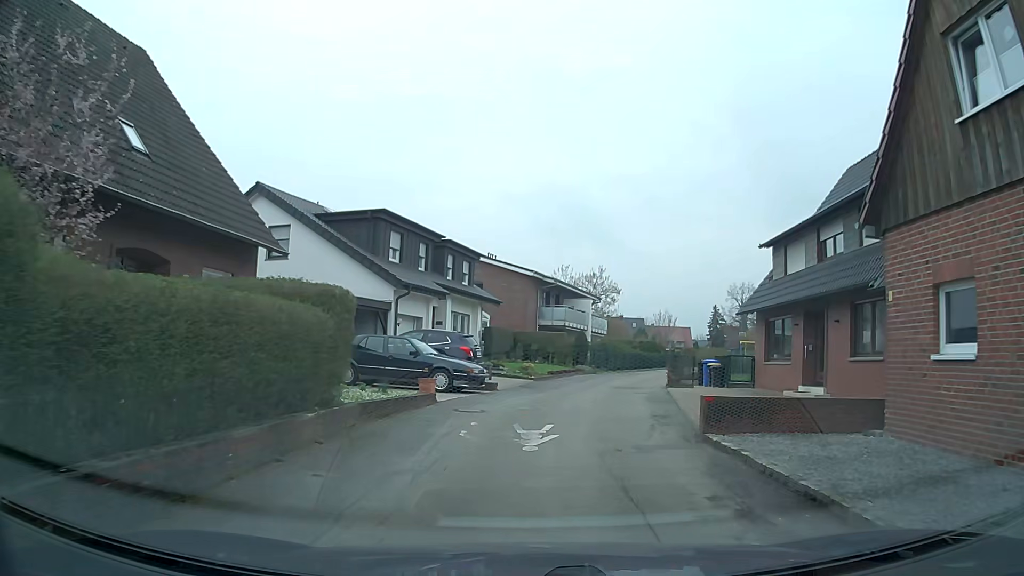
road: residential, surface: asphalt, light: Day
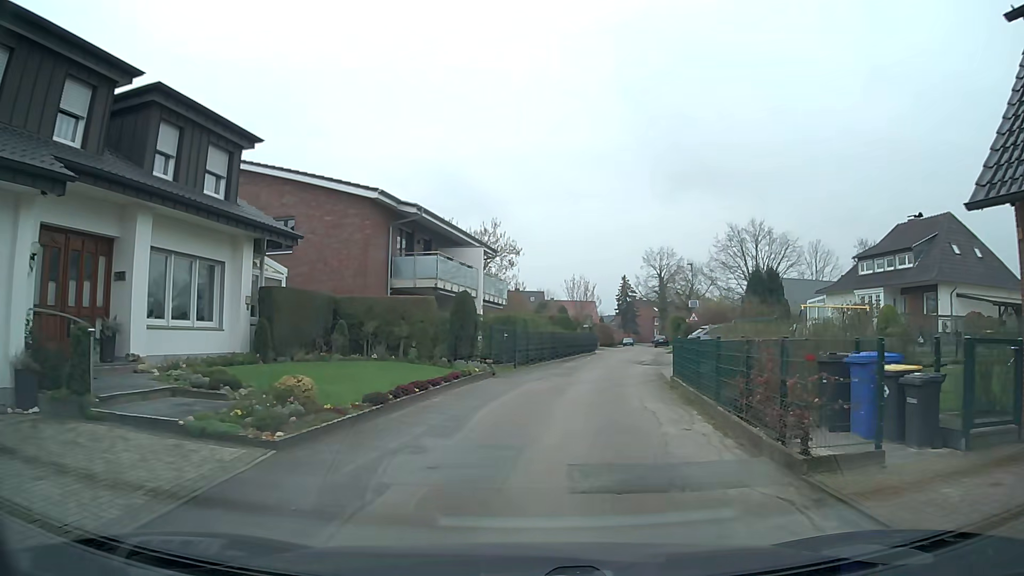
(+1.6, +19.6) m; +9°
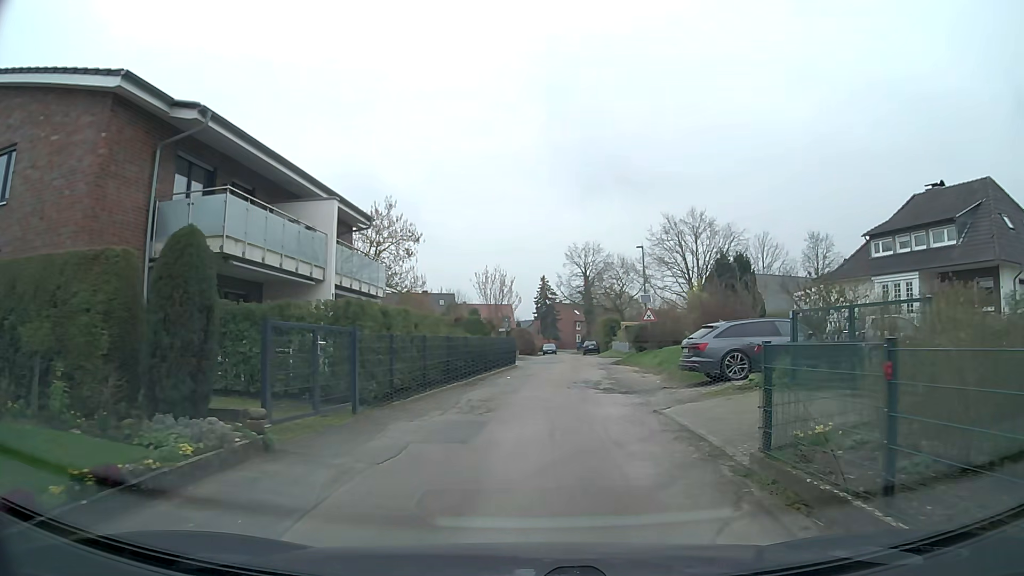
(+0.7, +12.6) m; +7°
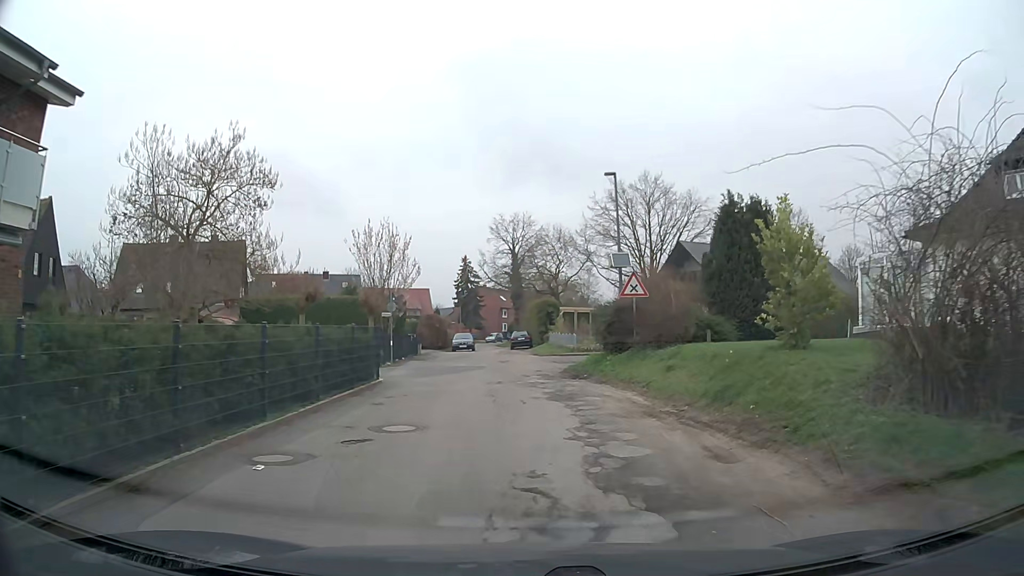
(+1.2, +16.2) m; +7°
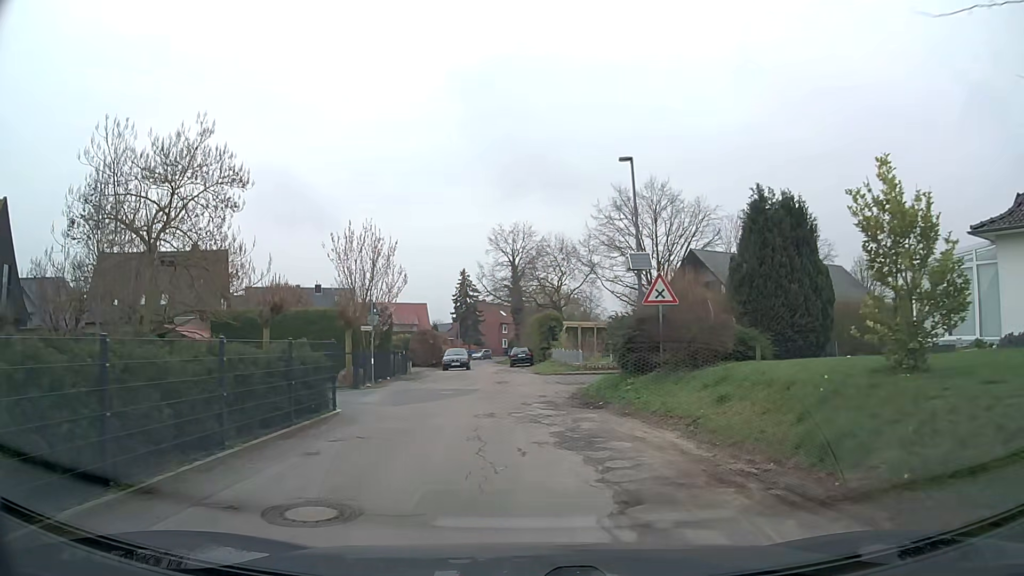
(0.0, +3.8) m; -2°
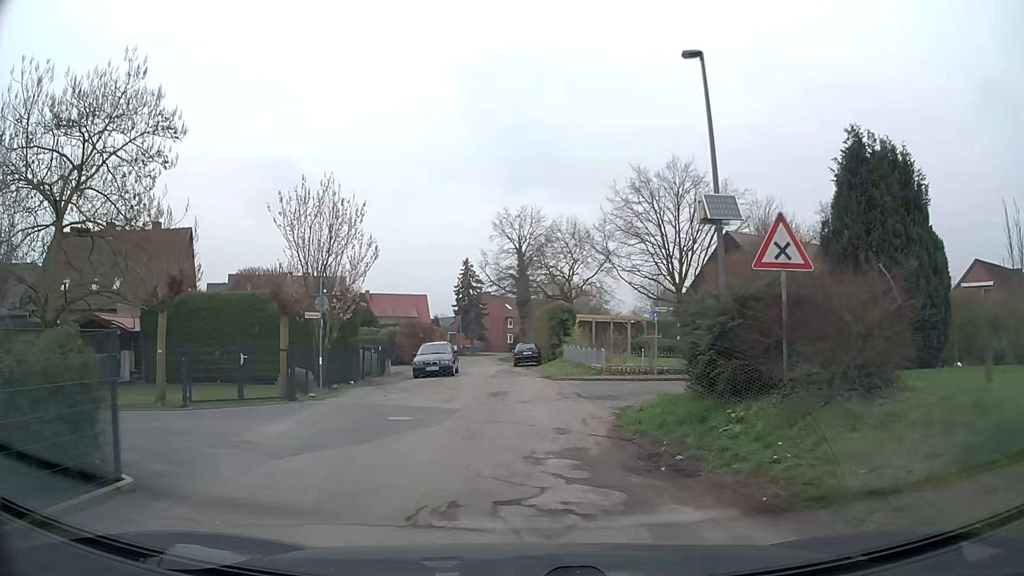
(+0.1, +7.4) m; 0°
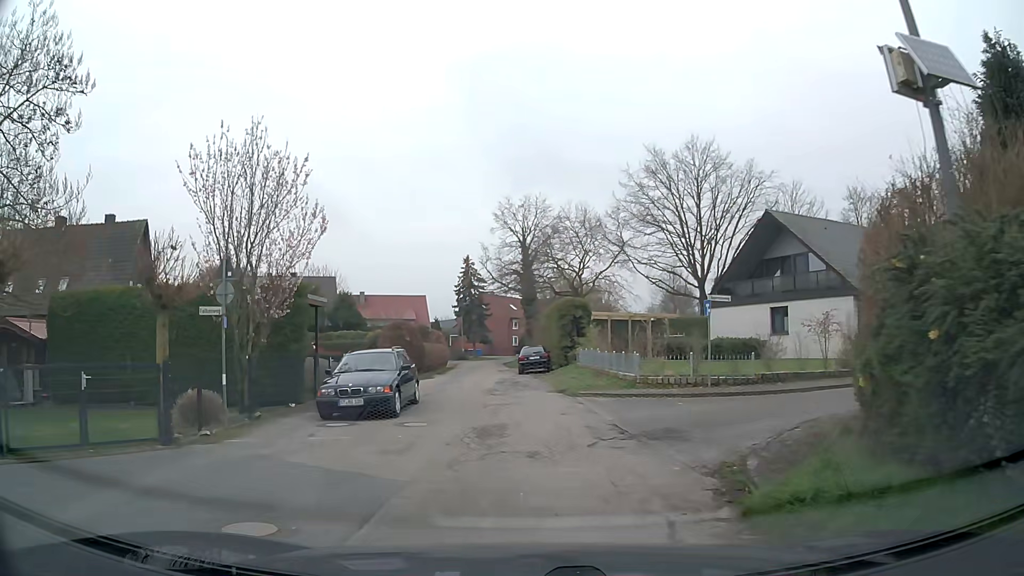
(0.0, +6.6) m; -1°
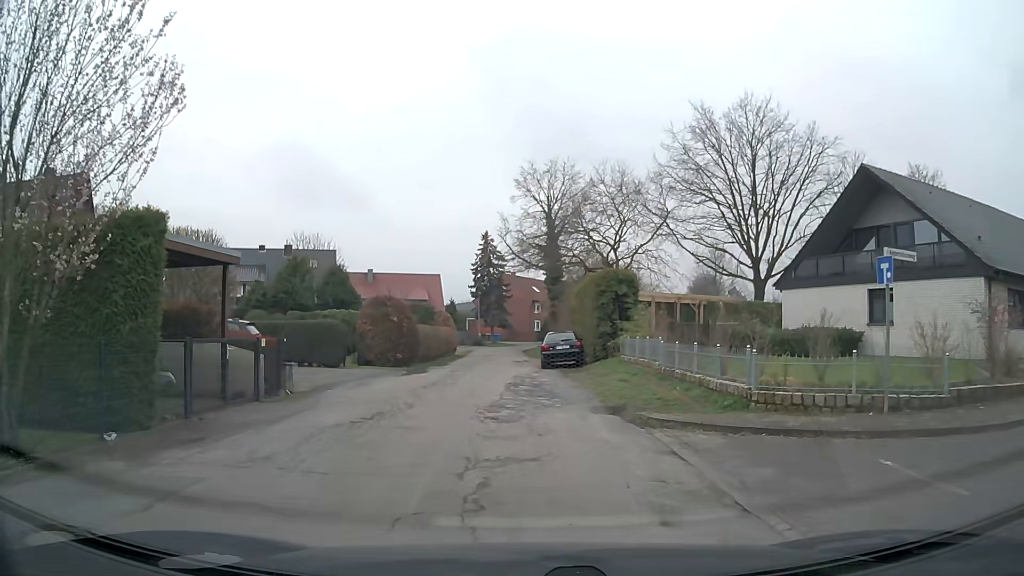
(0.0, +8.7) m; 0°
(0, +10) (-2, +20) (-2, +30) (-2, +40) (-2, +50) (-2, +60) (-2, +70) (-1, +80) (+3, +89) (+8, +98) m
